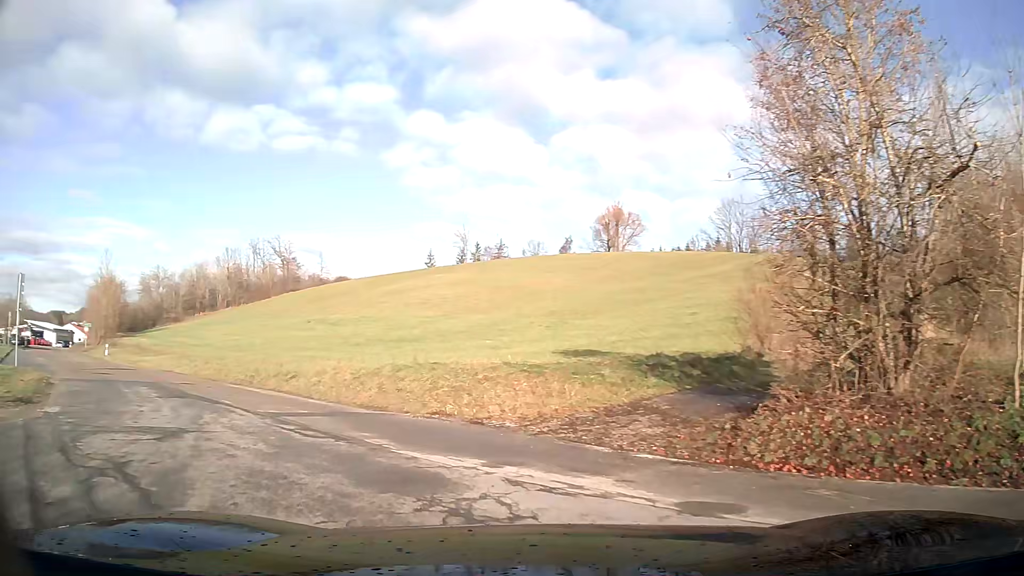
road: tertiary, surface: asphalt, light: Day
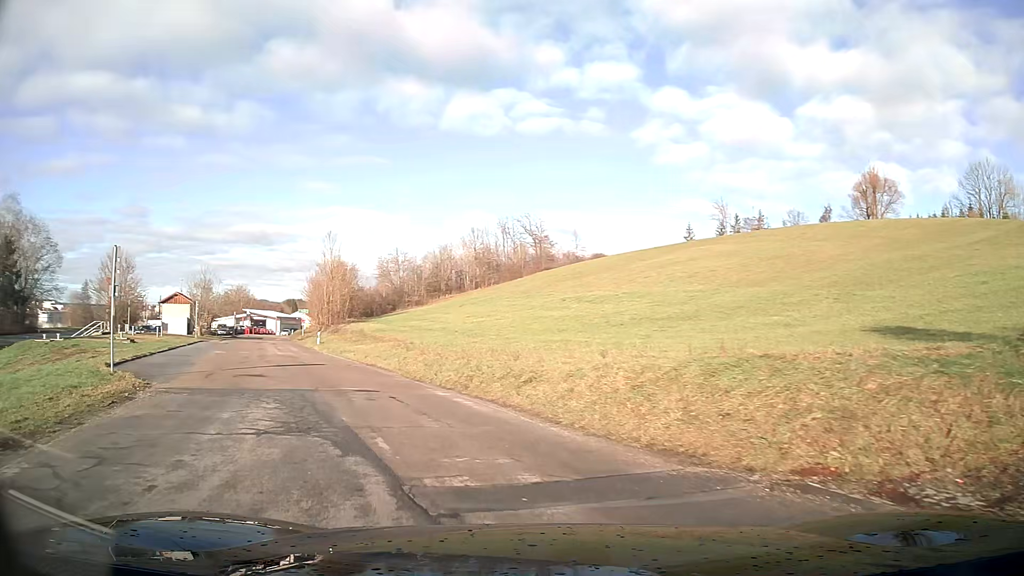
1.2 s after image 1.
(-1.3, +7.2) m; -19°
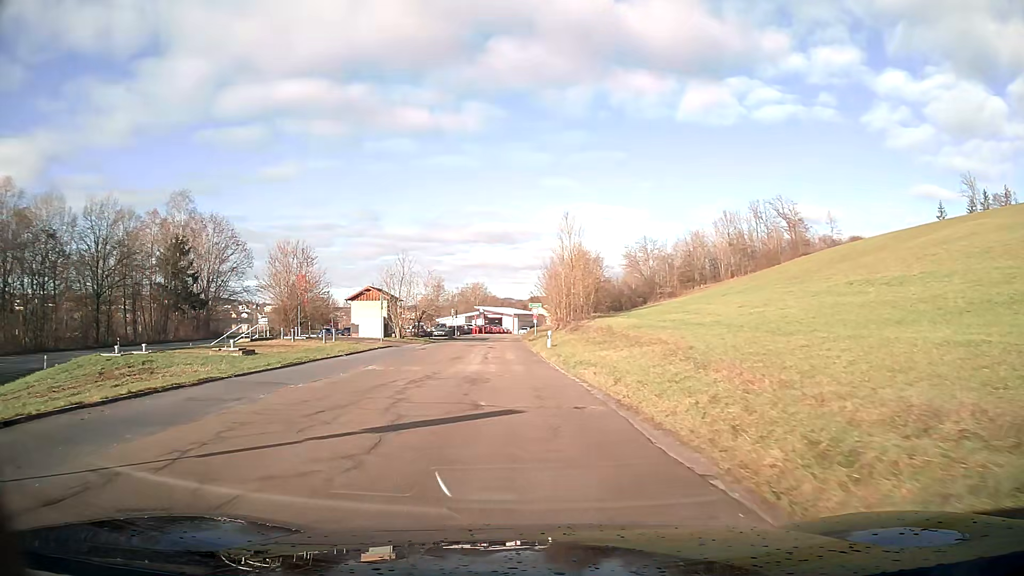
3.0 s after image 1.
(-2.6, +13.4) m; -19°
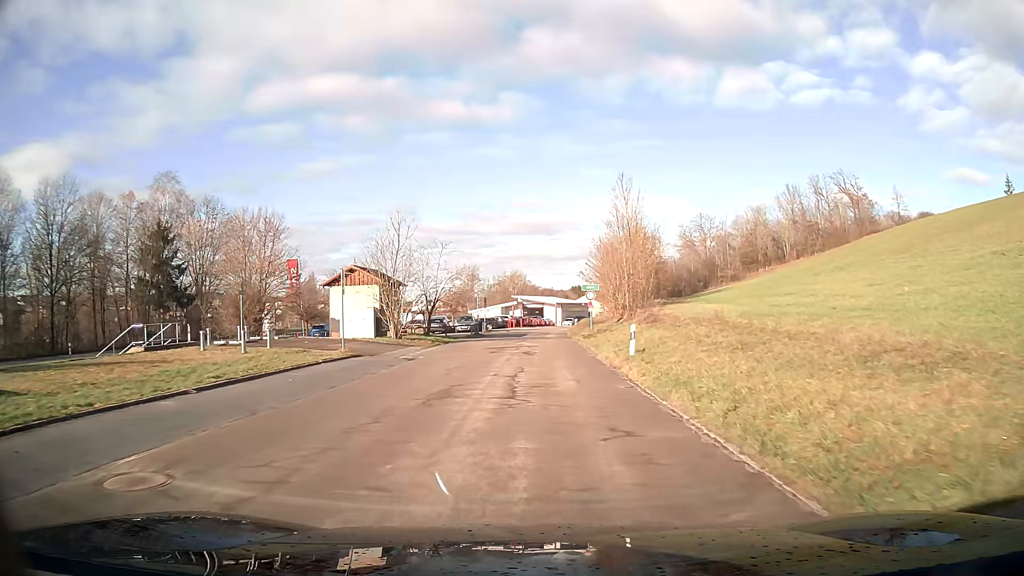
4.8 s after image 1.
(-0.6, +16.7) m; -3°
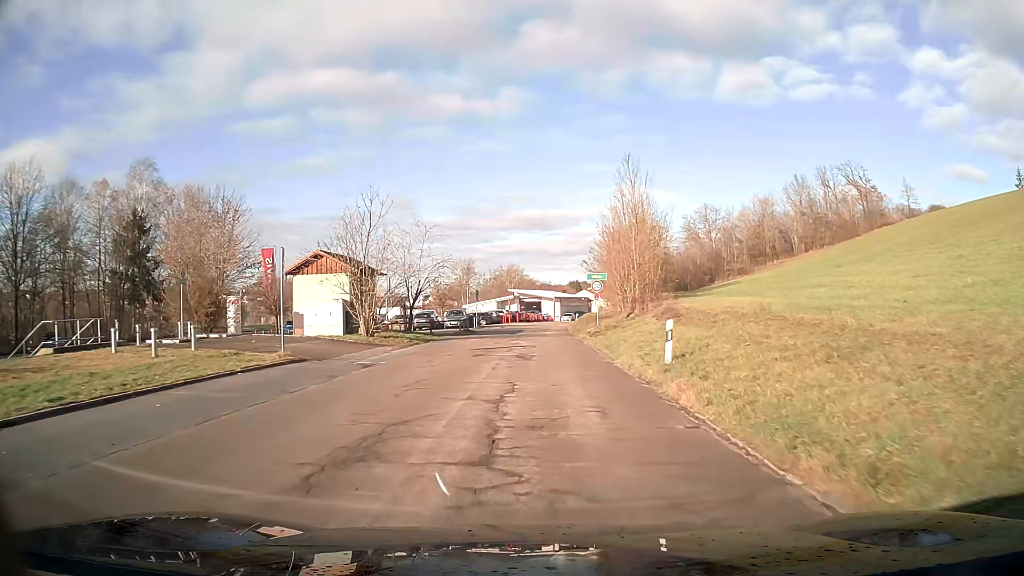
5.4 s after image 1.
(0.0, +5.8) m; 0°
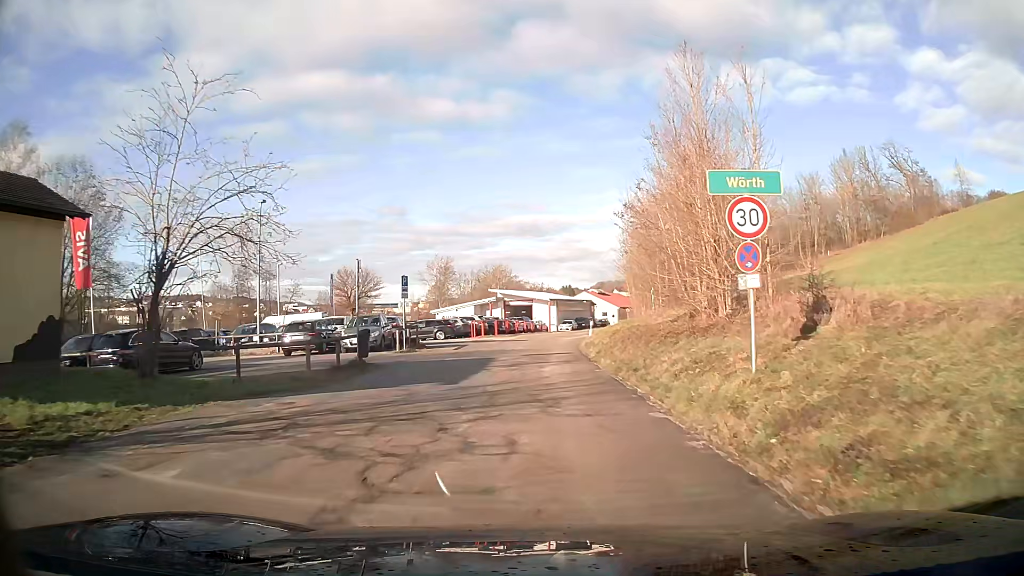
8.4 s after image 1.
(+0.2, +26.5) m; +1°
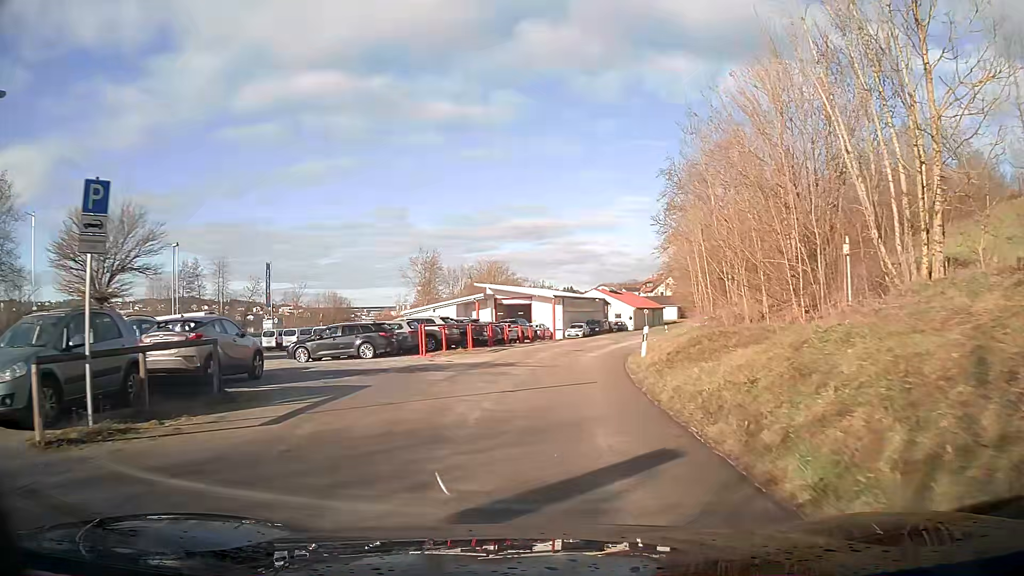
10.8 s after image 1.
(0.0, +20.2) m; 0°
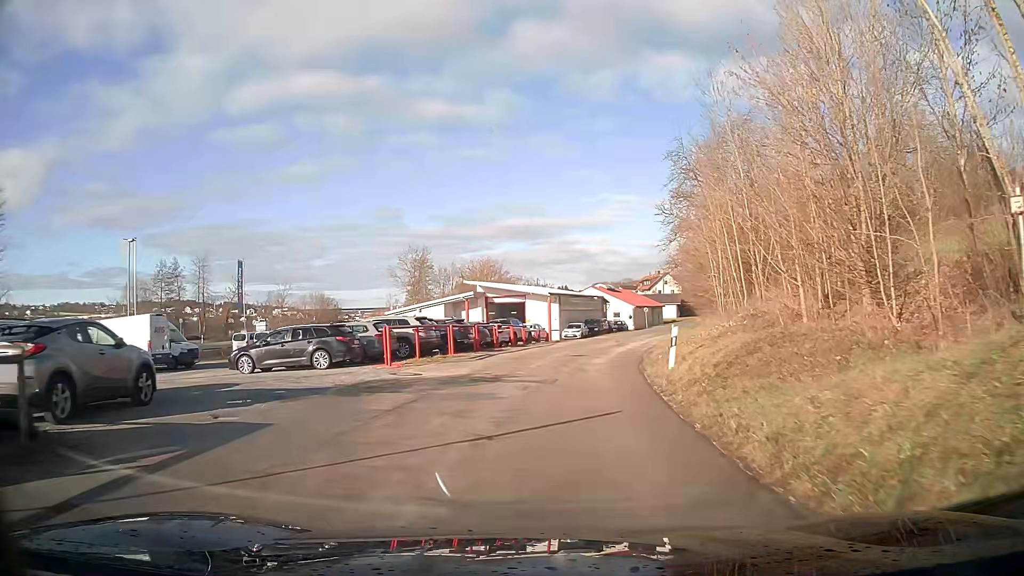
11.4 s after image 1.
(0.0, +5.0) m; +1°
(0, +10) (+1, +20) (+3, +30) (+5, +40) (+7, +49) (+10, +59) (+13, +69) (+16, +78) (+19, +87) (+23, +97) m
